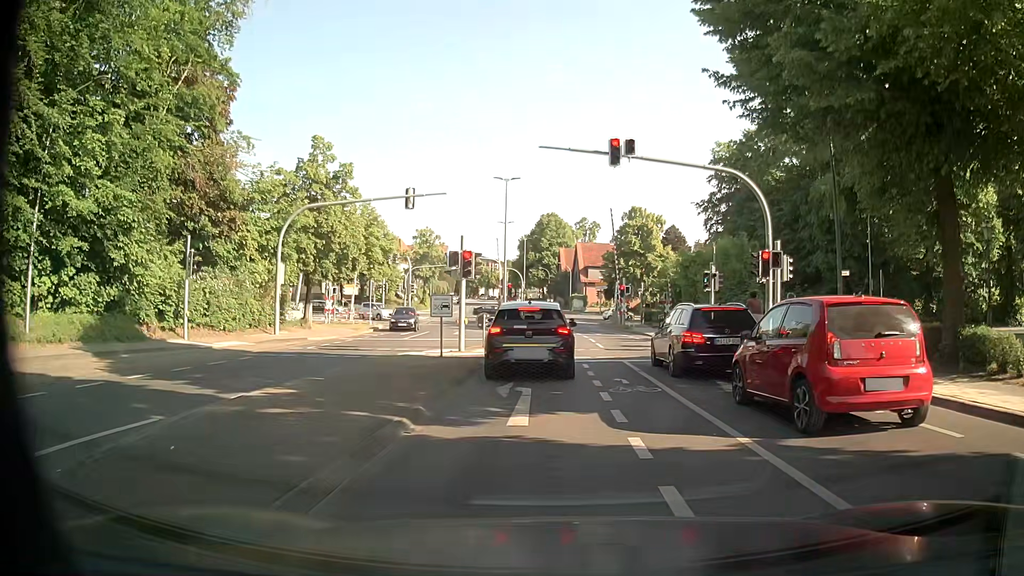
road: tertiary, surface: asphalt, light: Day
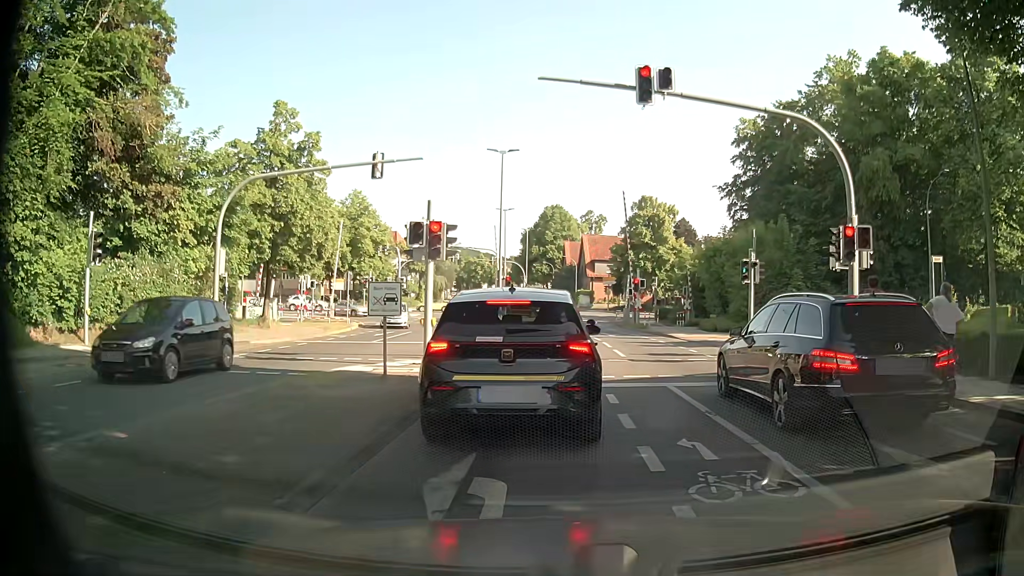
(-0.2, +6.4) m; -2°
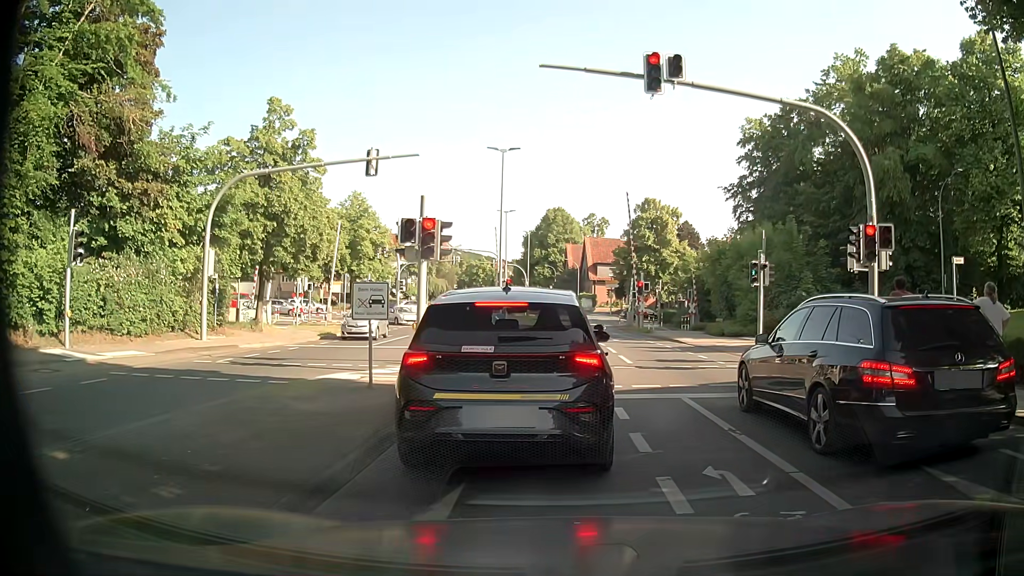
(0.0, +1.0) m; 0°
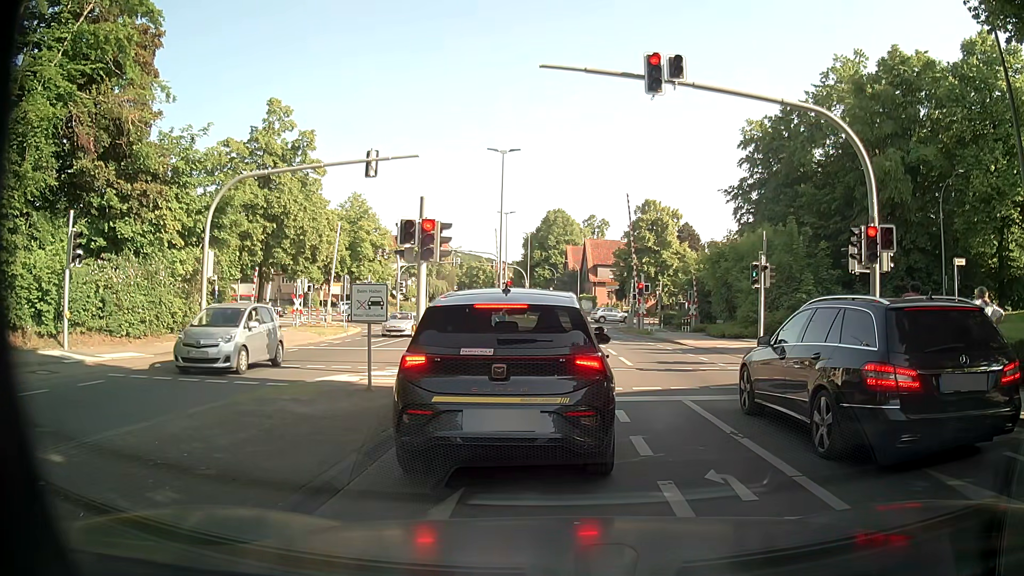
(0.0, +0.2) m; 0°
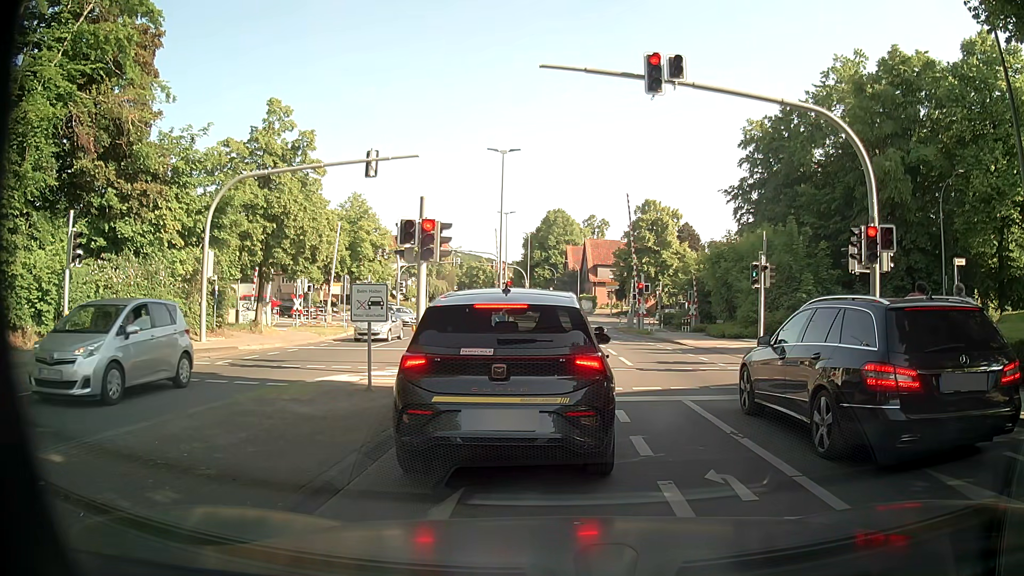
(0.0, 0.0) m; 0°
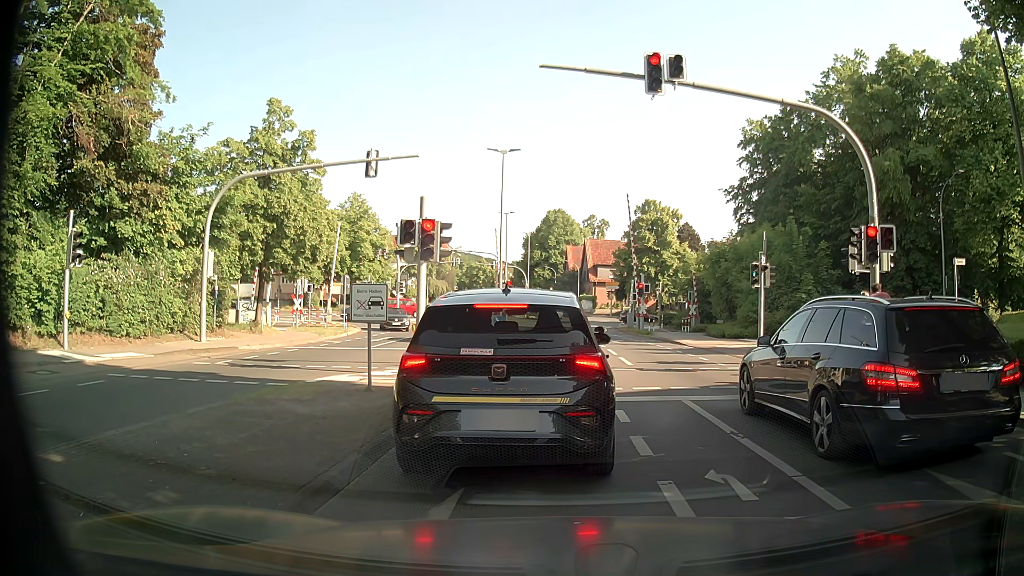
(0.0, 0.0) m; 0°
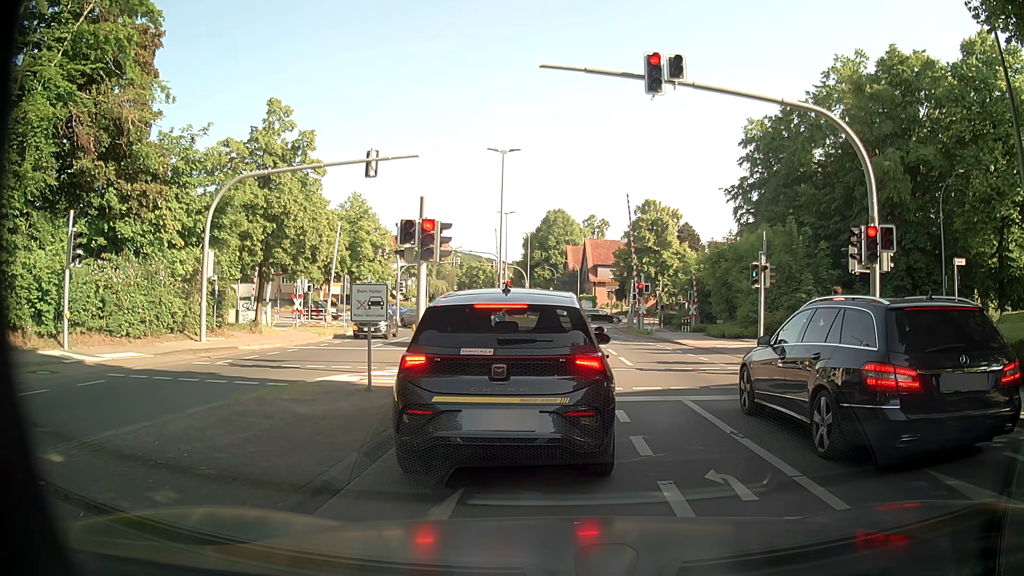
(0.0, 0.0) m; 0°
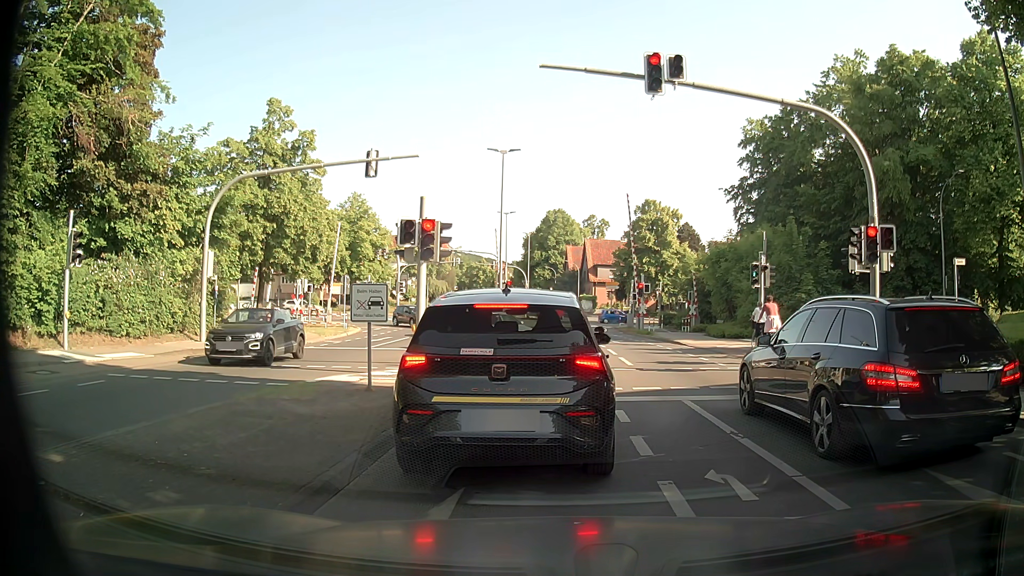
(0.0, 0.0) m; 0°
